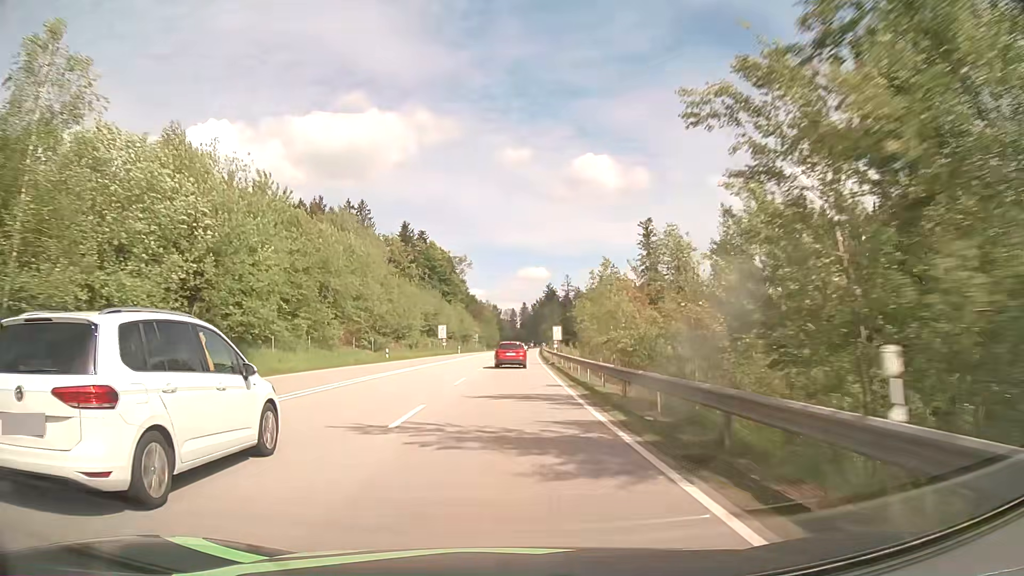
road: primary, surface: asphalt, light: Day
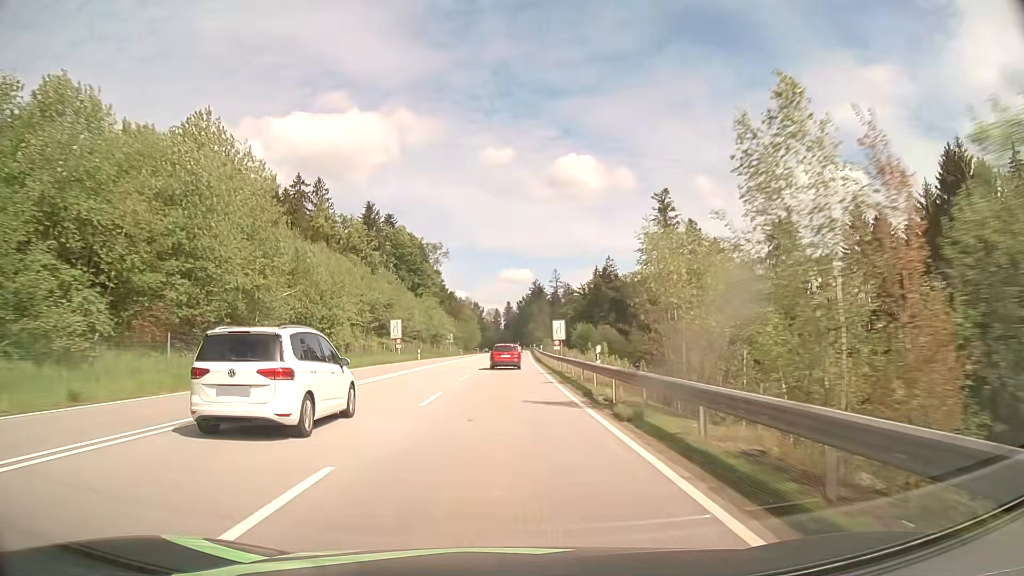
(+0.5, +31.2) m; +1°
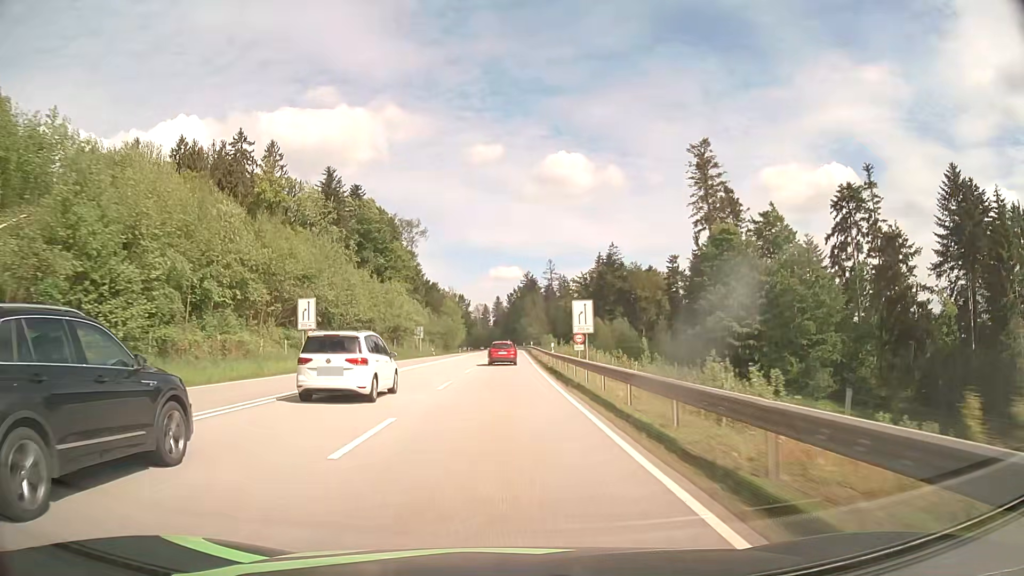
(+0.3, +31.0) m; +1°
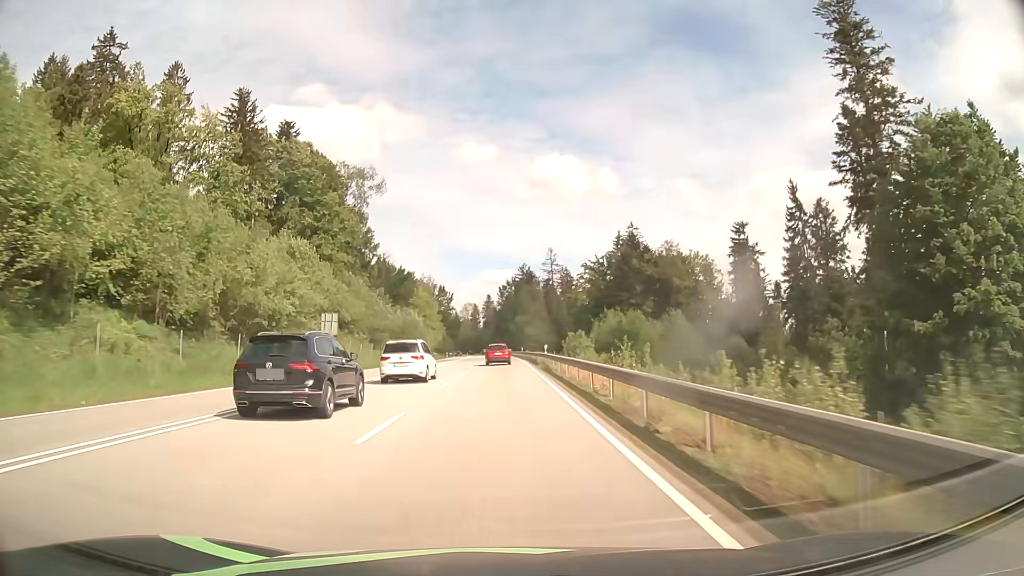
(+0.1, +46.3) m; 0°
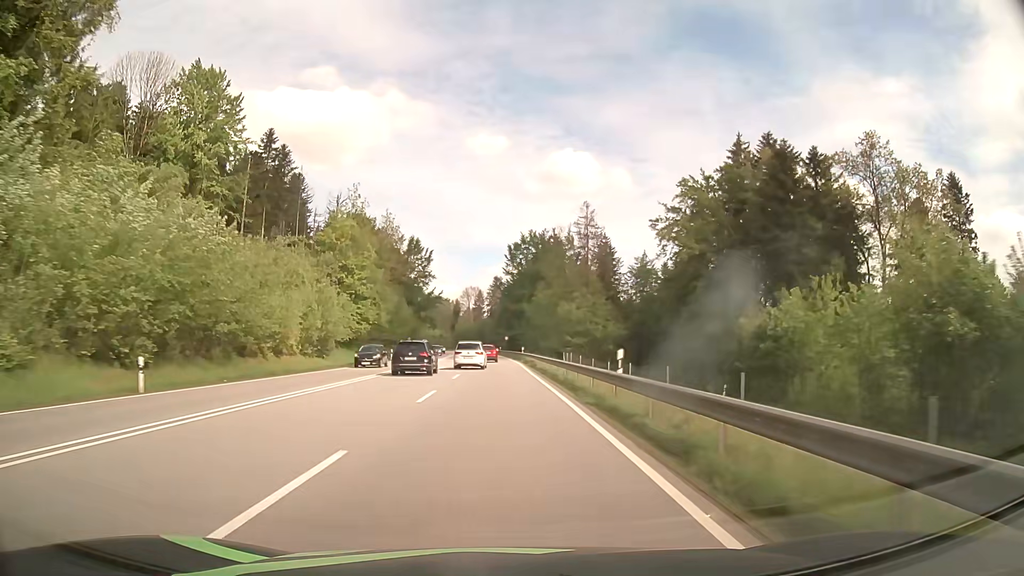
(-0.1, +76.8) m; -1°
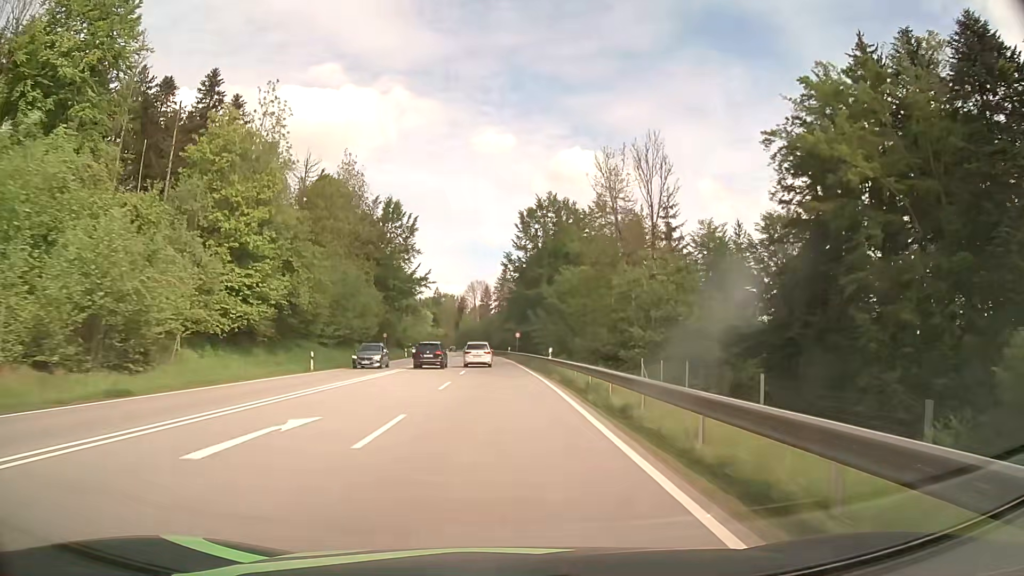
(-0.2, +31.1) m; -1°
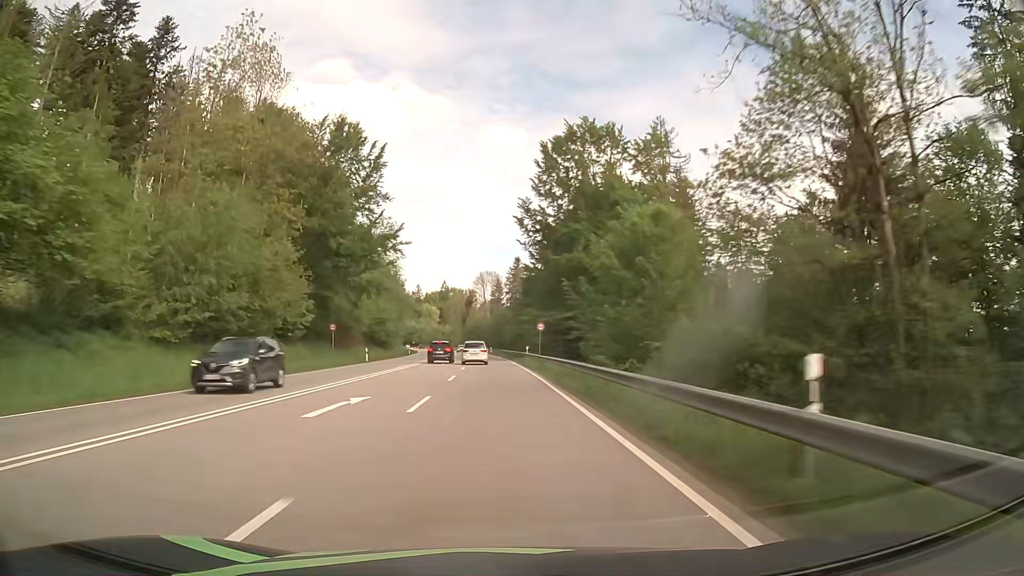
(-0.3, +31.4) m; -1°
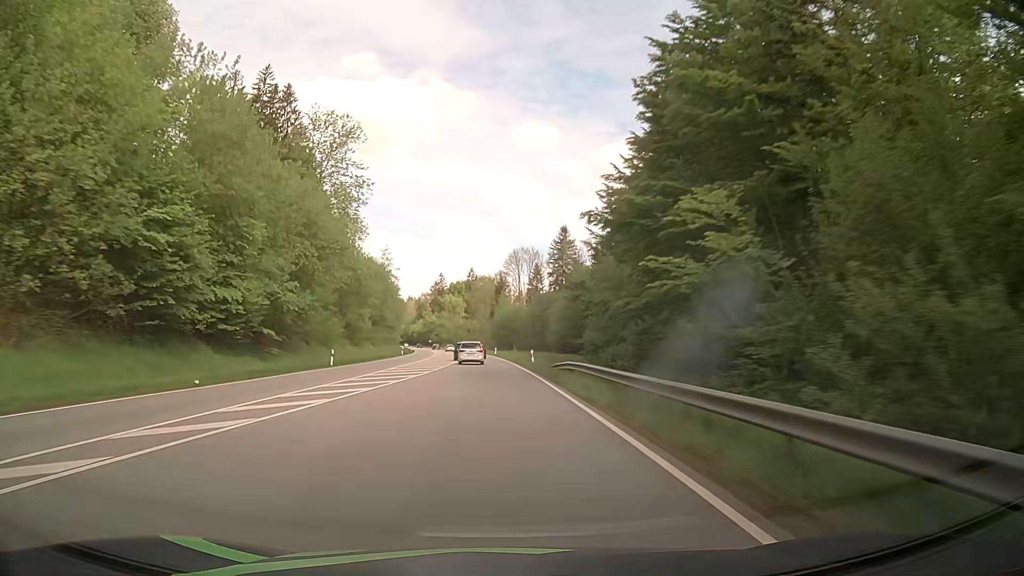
(-1.7, +63.4) m; -3°
(0, +10) (0, +20) (0, +30) (-1, +40) (-1, +50) (-2, +60) (-3, +70) (-3, +80) (-4, +90) (-5, +100) m
